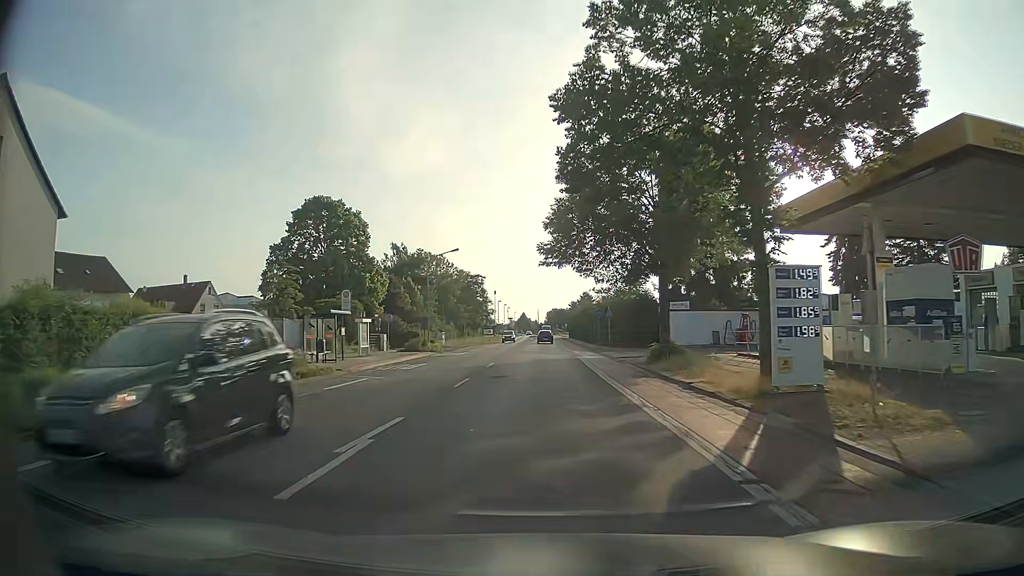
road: tertiary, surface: asphalt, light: Day
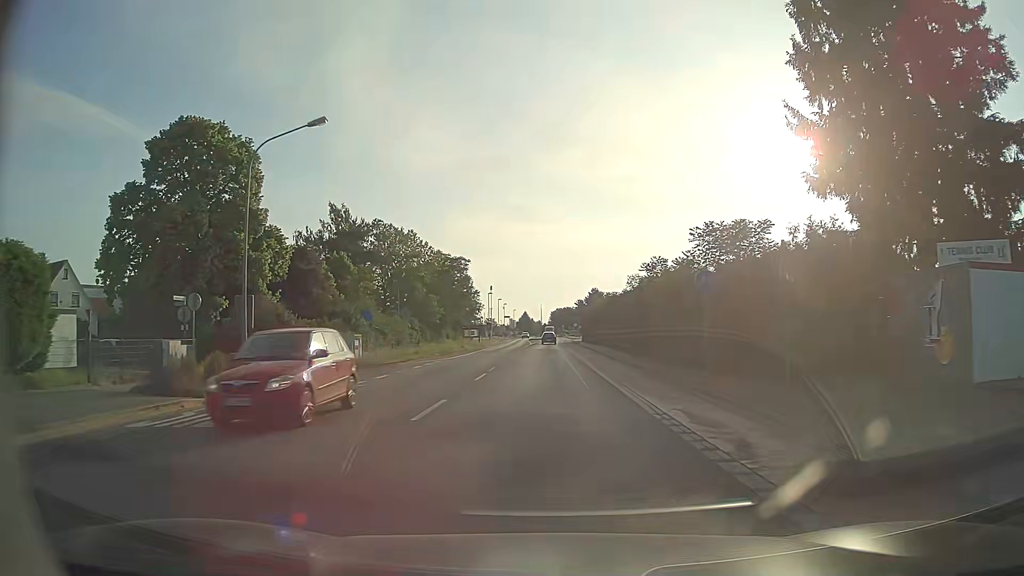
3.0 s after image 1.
(0.0, +32.7) m; 0°
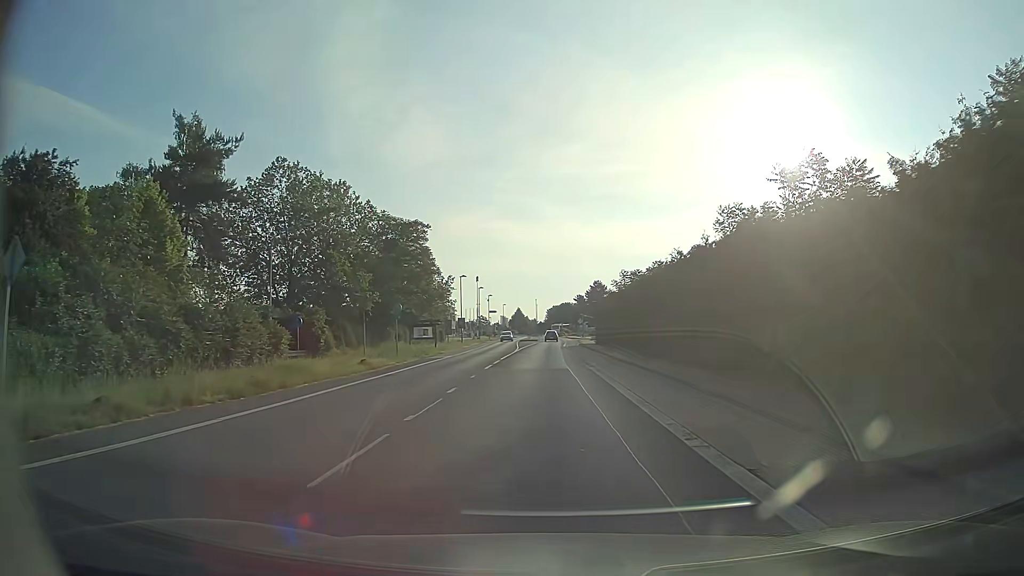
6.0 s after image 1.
(-0.1, +31.6) m; 0°
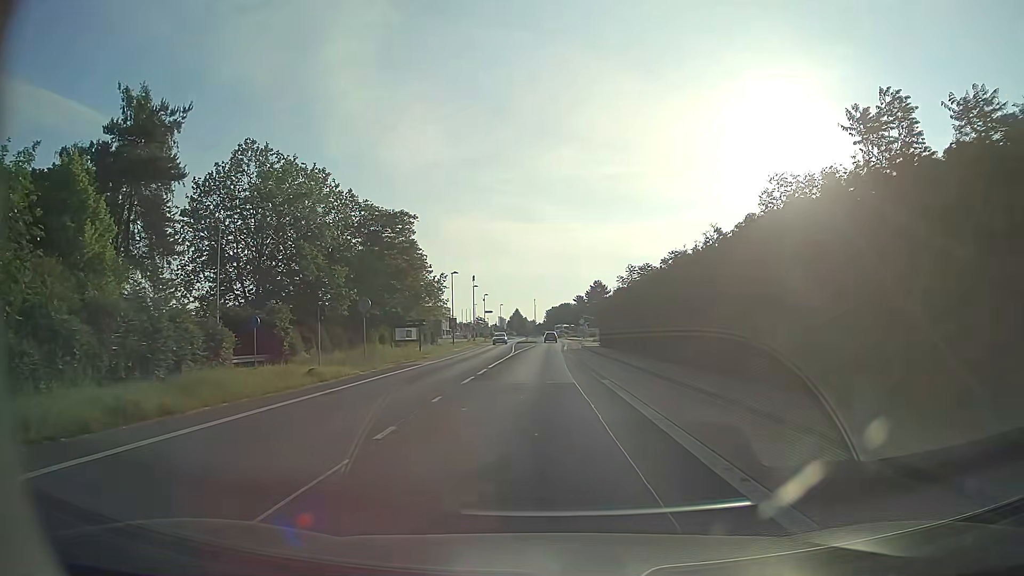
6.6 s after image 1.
(0.0, +6.2) m; 0°
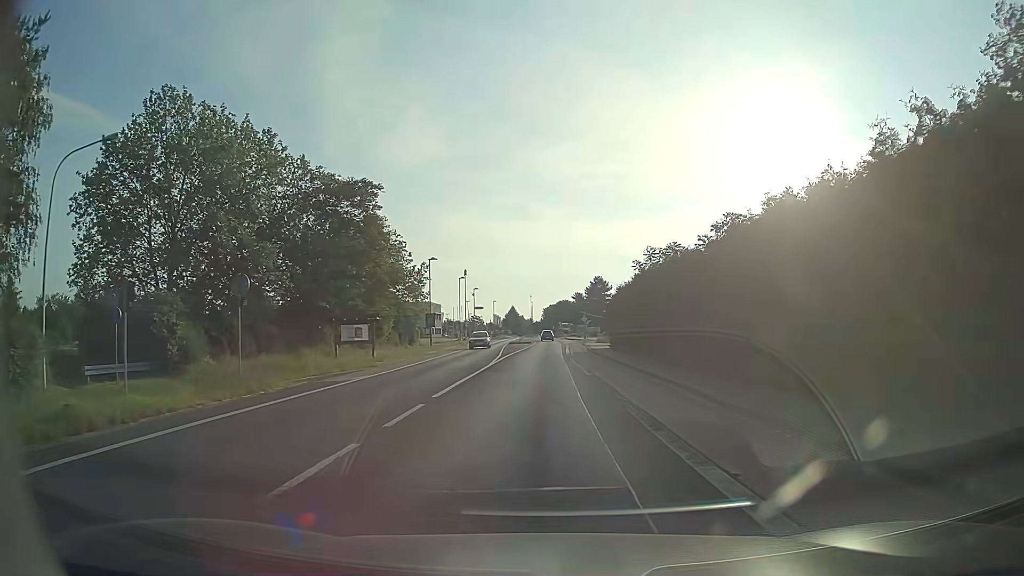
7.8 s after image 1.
(+0.1, +12.4) m; 0°
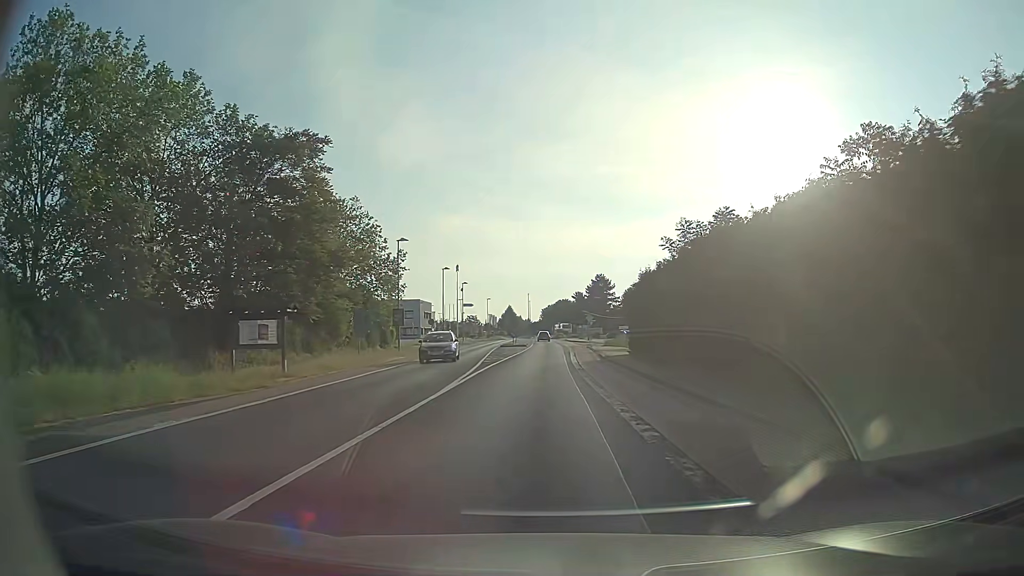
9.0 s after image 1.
(+0.1, +12.3) m; +1°
